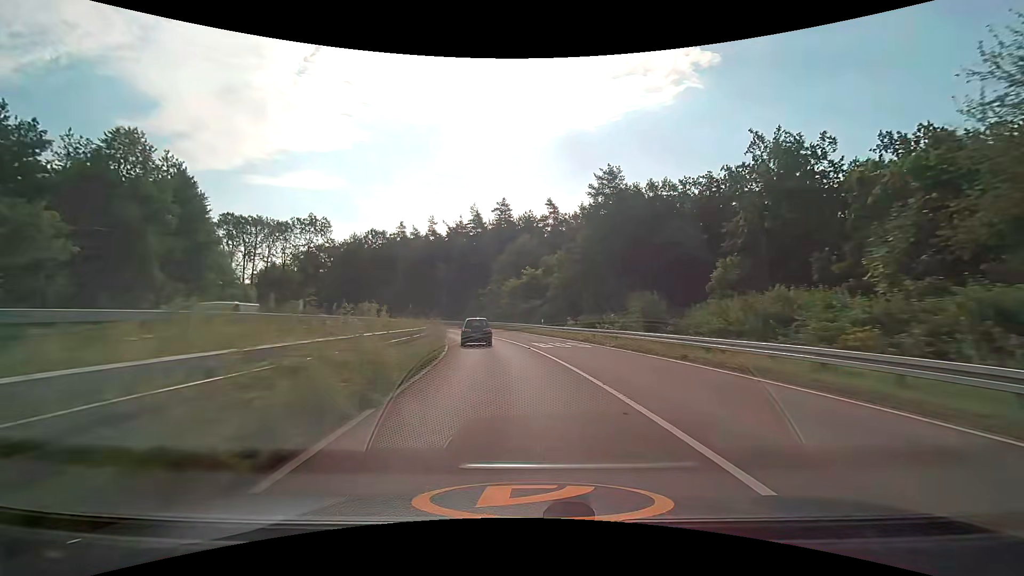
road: trunk_link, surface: asphalt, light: Day
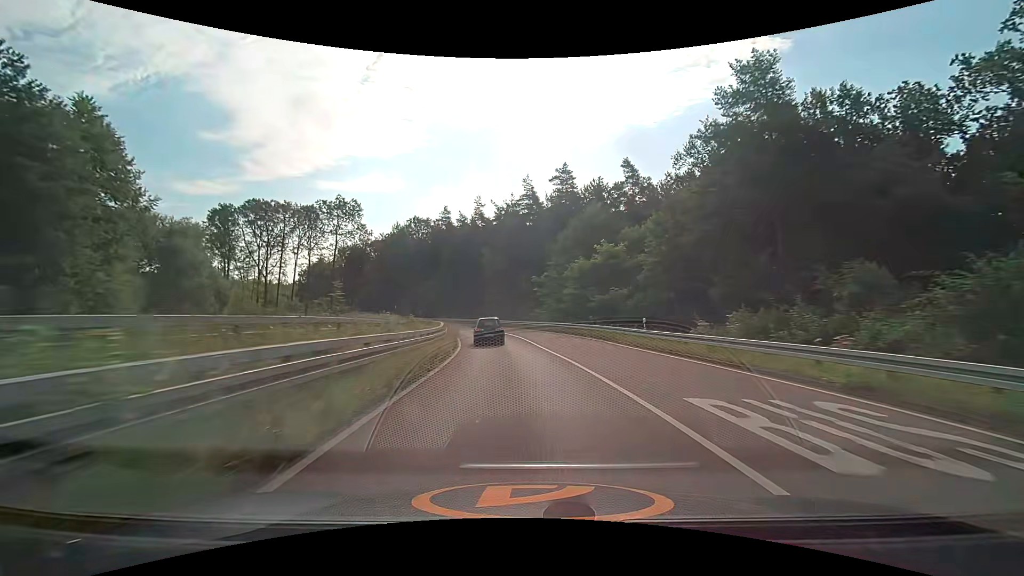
(-1.3, +20.7) m; -7°
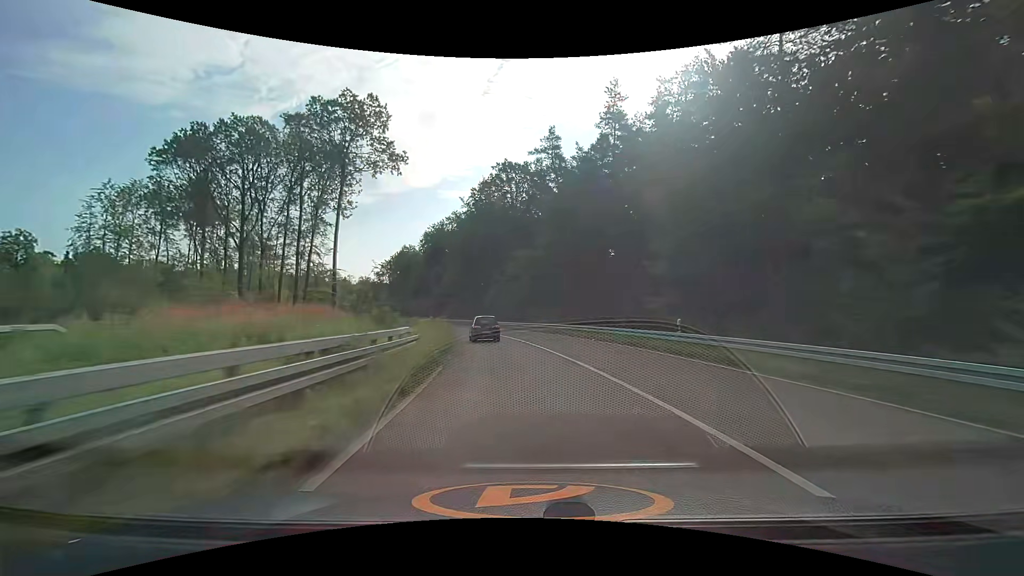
(-6.4, +52.3) m; -14°
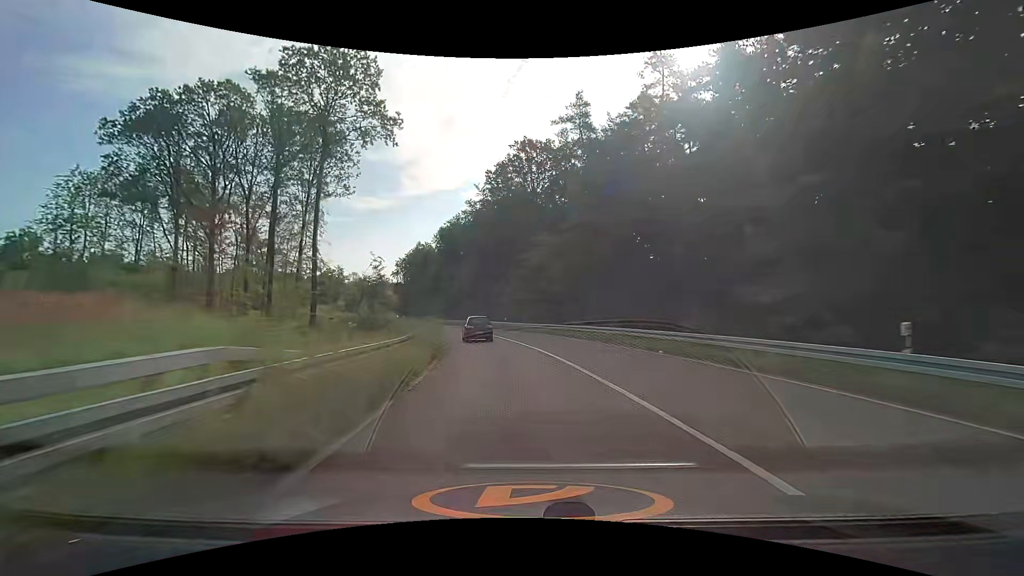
(-0.2, +10.7) m; -3°
(0, +10) (-1, +20) (-2, +30) (-4, +40) (-6, +49) (-9, +59) (-12, +69) (-16, +78) (-19, +87) (-24, +96) m
